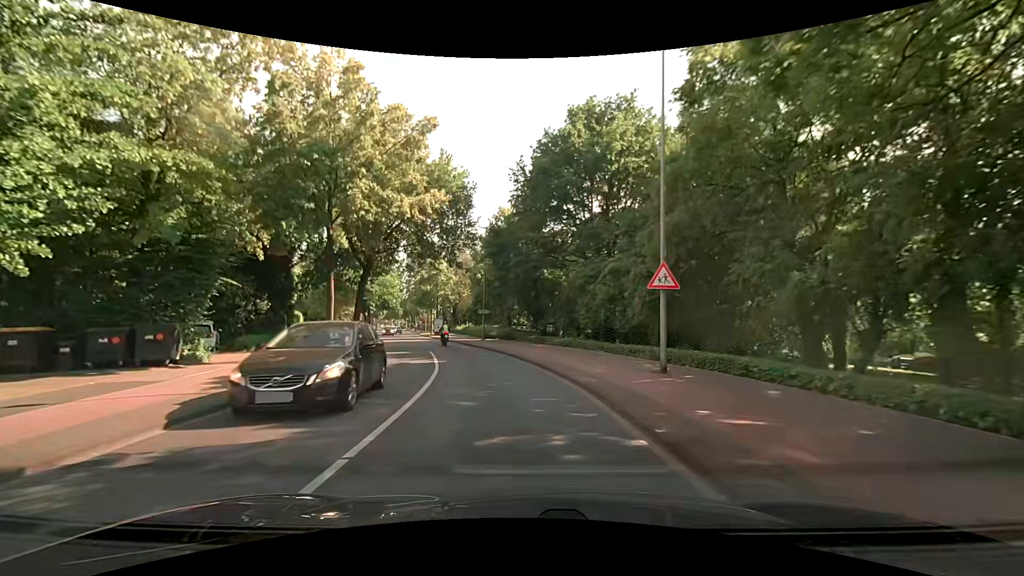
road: tertiary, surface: asphalt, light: Day
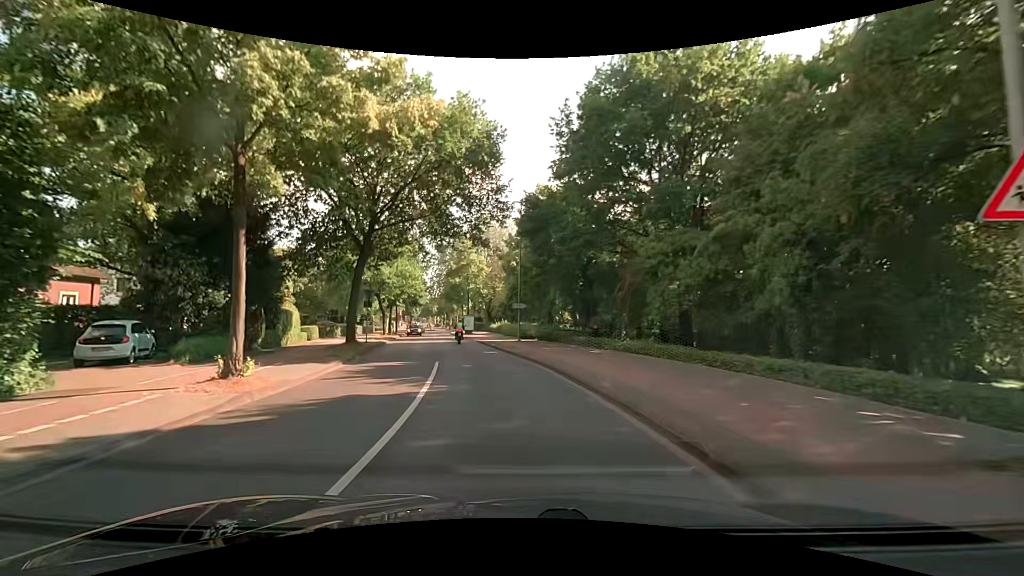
(-0.3, +8.8) m; -5°
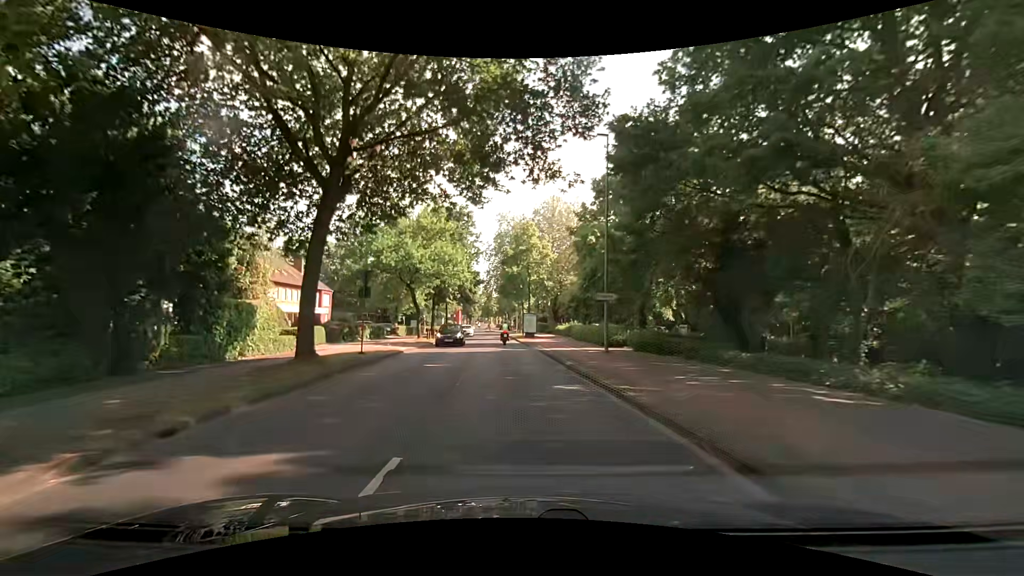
(-0.8, +13.0) m; -7°
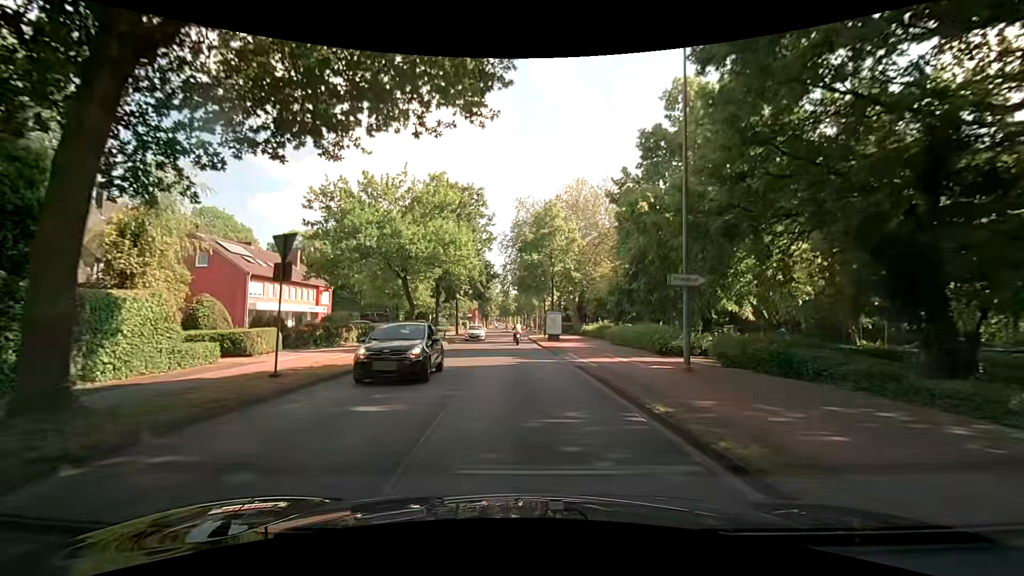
(-0.2, +8.5) m; -2°
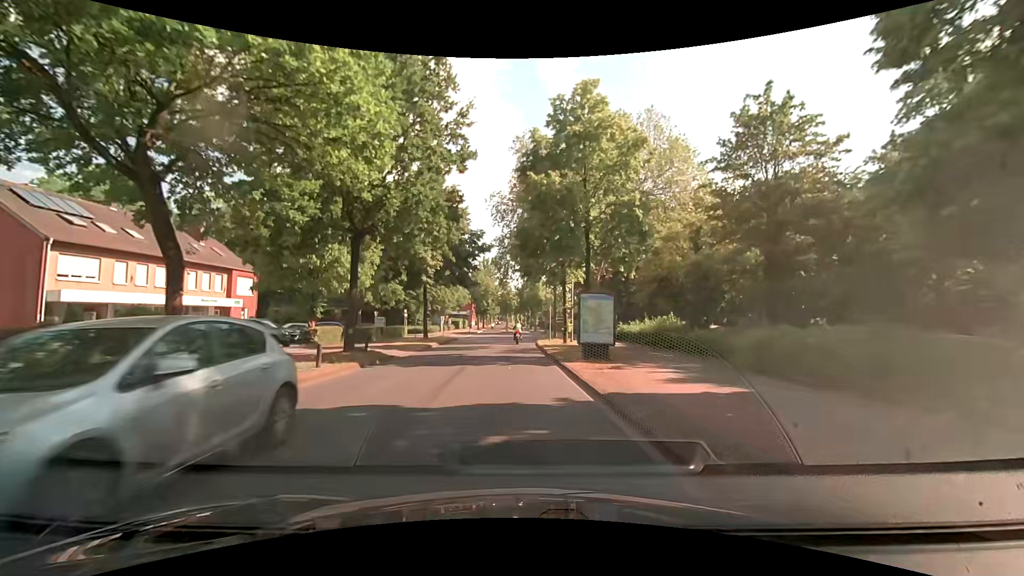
(-0.2, +20.9) m; -1°
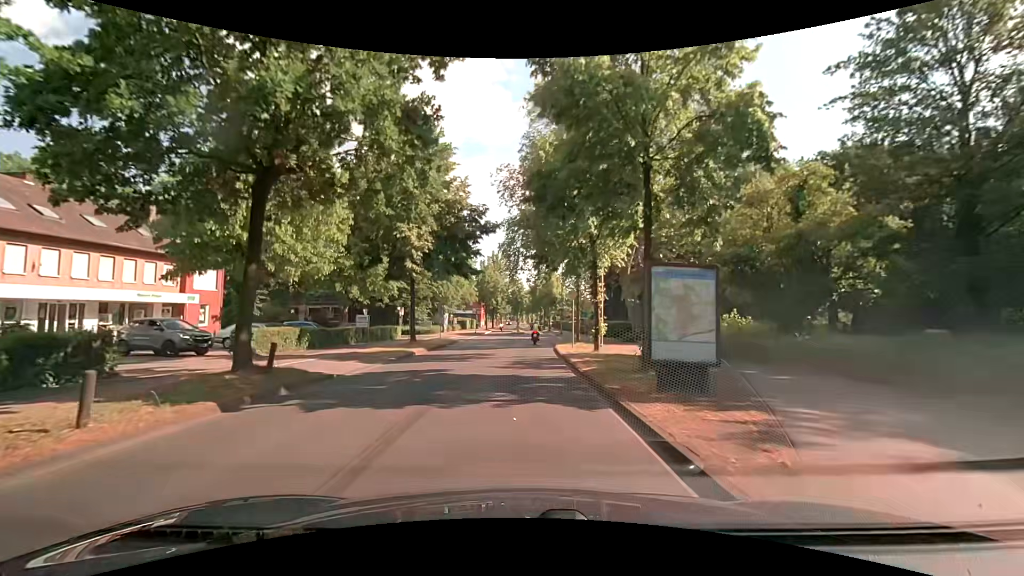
(-0.1, +8.3) m; -1°
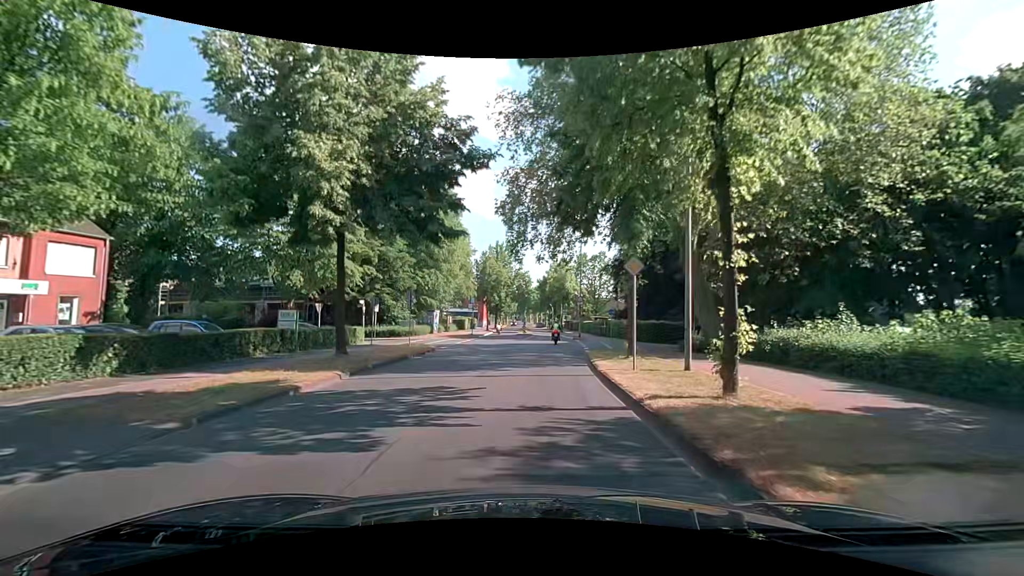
(-0.1, +13.1) m; -1°
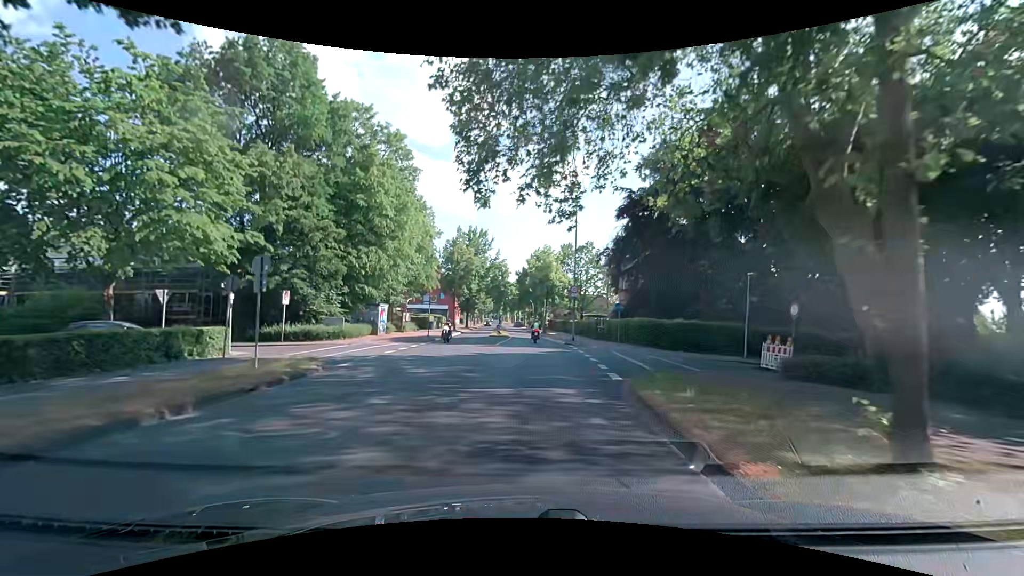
(+0.3, +13.4) m; +3°
(0, +10) (+1, +20) (+1, +30) (+1, +40) (+1, +50) (0, +60) (0, +70) (-1, +80) (-1, +90) (-2, +100) m
